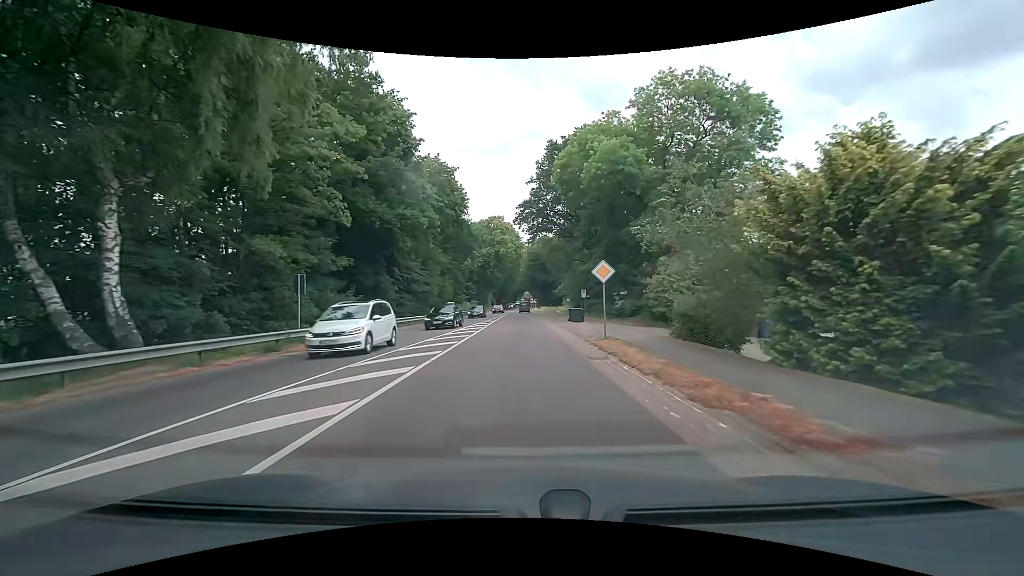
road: primary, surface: asphalt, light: Day
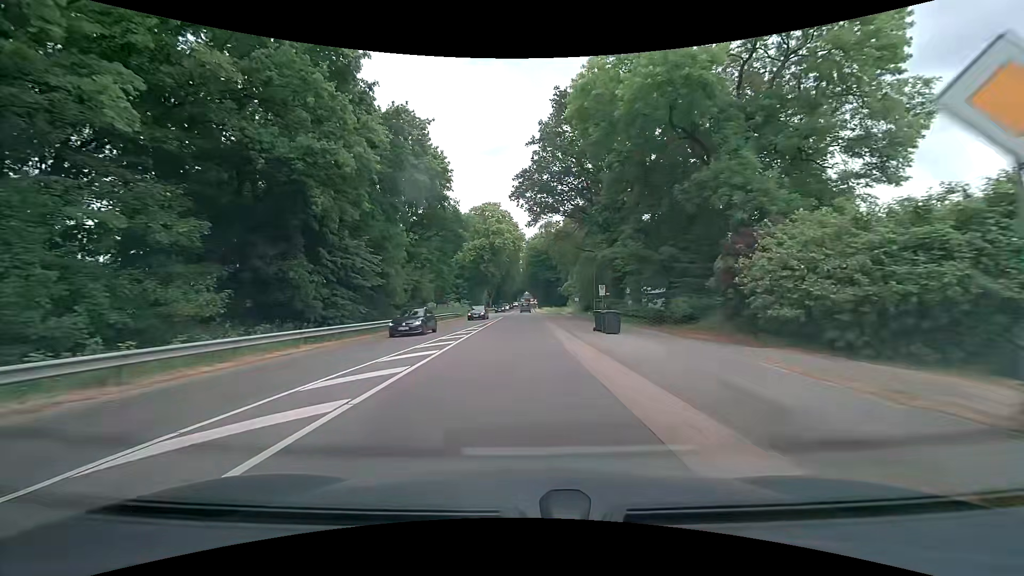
(-0.1, +15.2) m; -1°
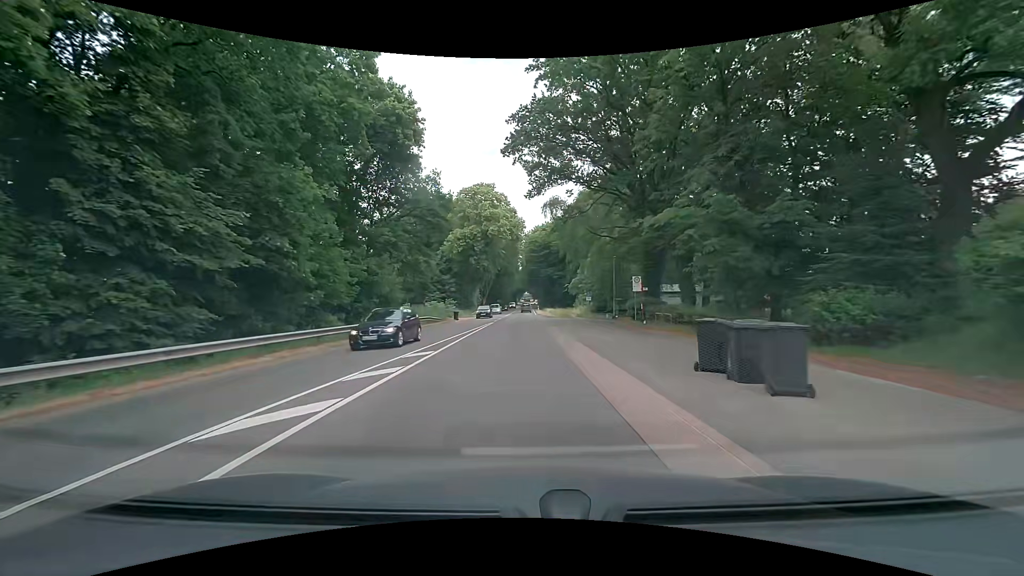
(0.0, +15.2) m; 0°
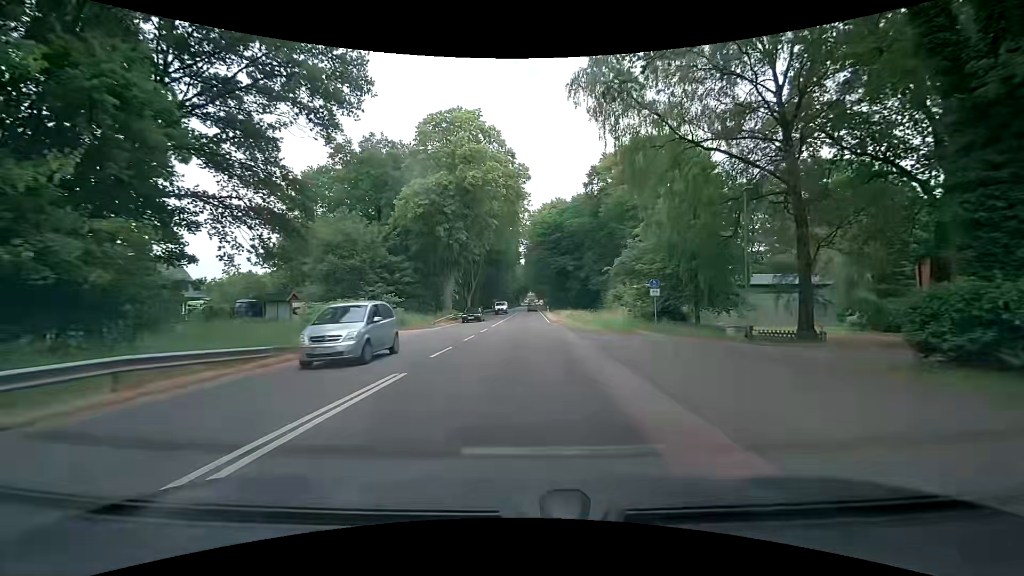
(-0.2, +30.4) m; 0°
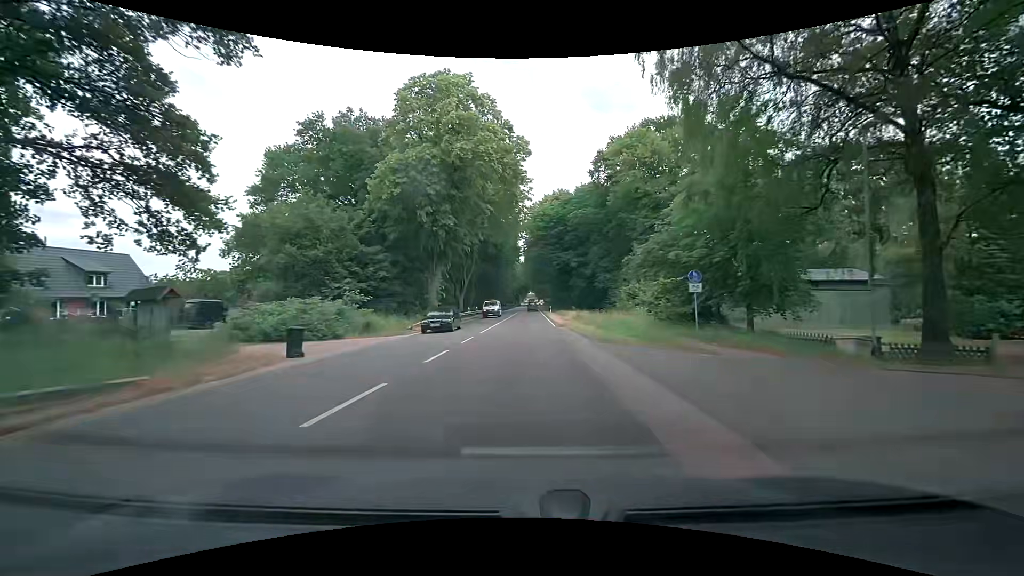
(-0.1, +7.6) m; 0°
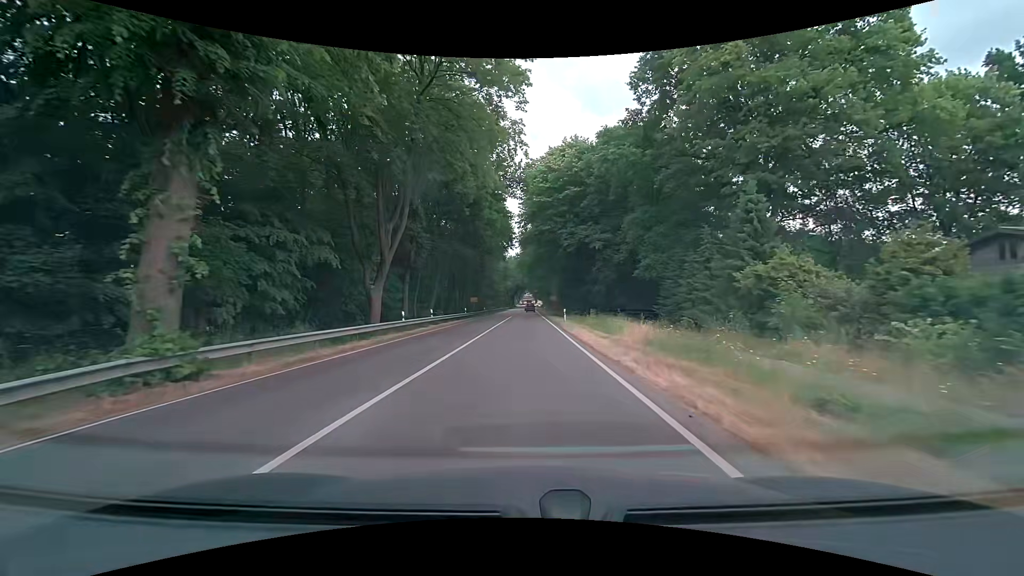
(+0.1, +30.4) m; +1°
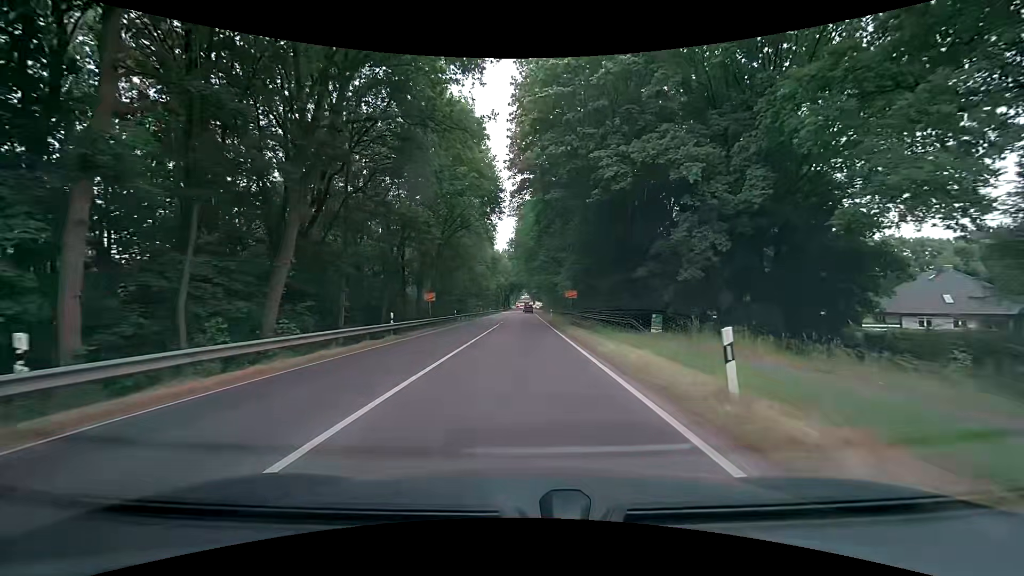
(-0.1, +30.4) m; 0°
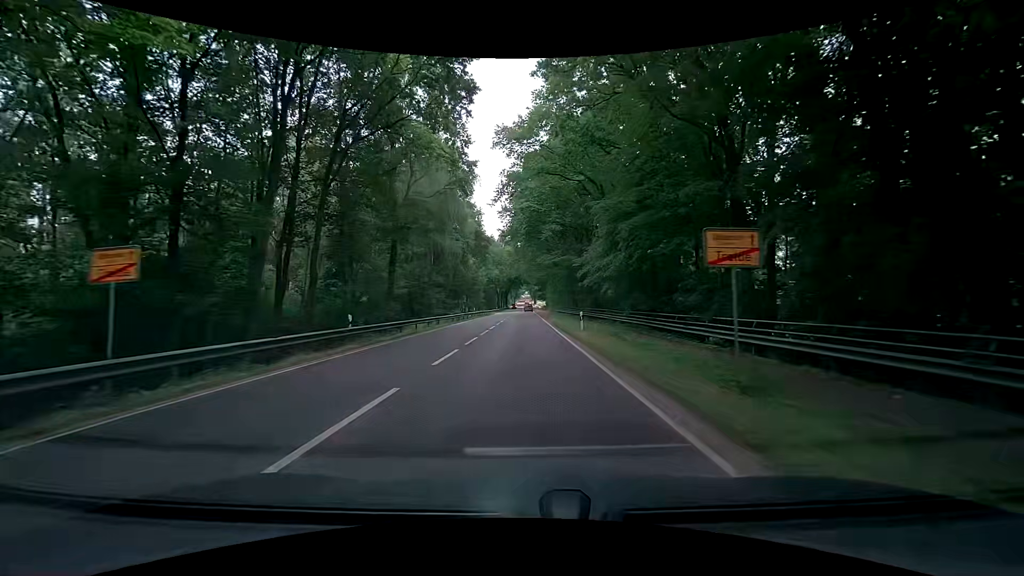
(+0.1, +30.4) m; -1°
(0, +10) (0, +20) (+1, +30) (+1, +40) (+1, +50) (+1, +60) (+1, +70) (+1, +80) (+1, +90) (+1, +100) m
